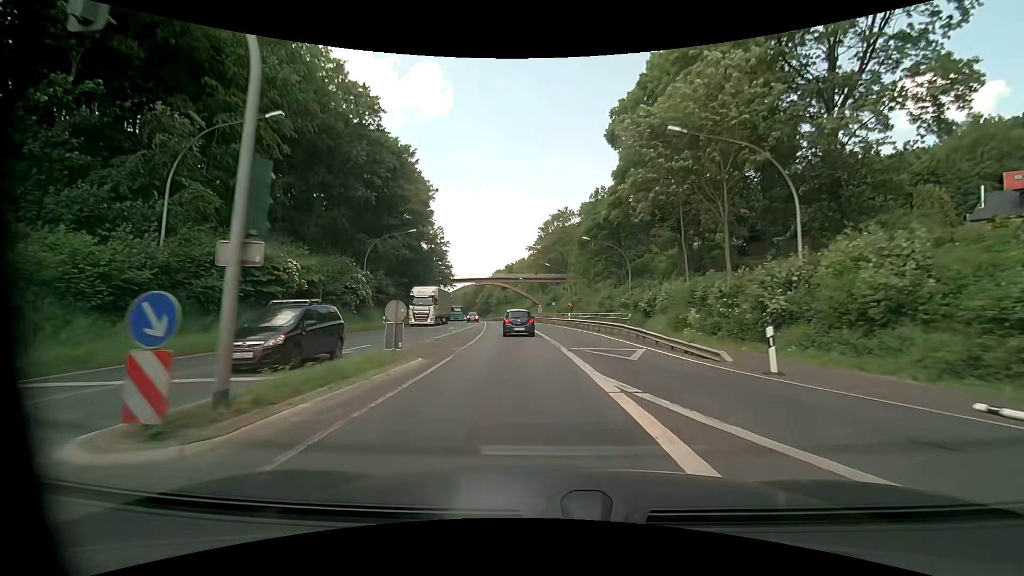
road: primary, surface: asphalt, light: Day
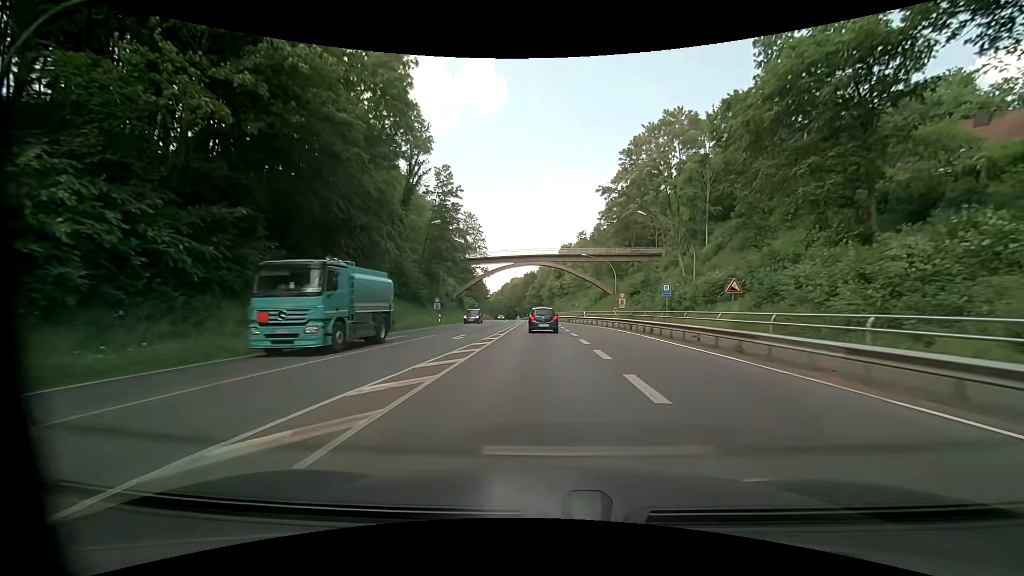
(-2.9, +44.4) m; -7°
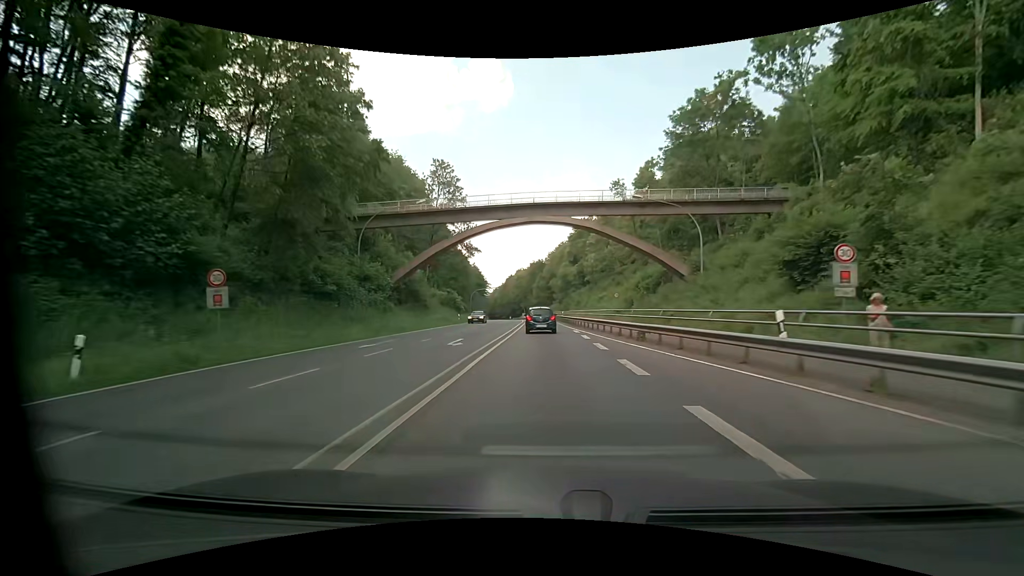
(-0.3, +39.7) m; 0°
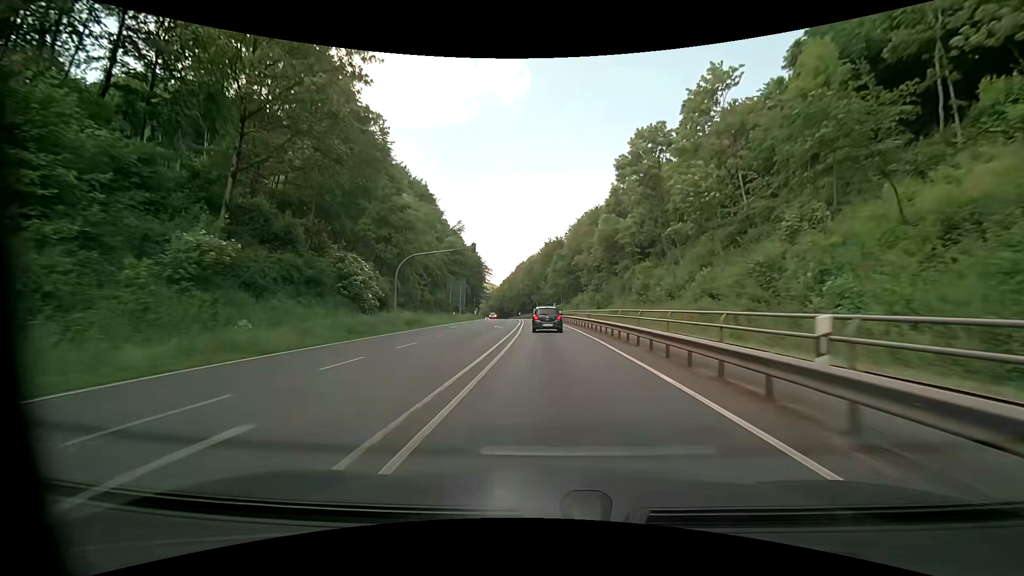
(-1.1, +52.8) m; -3°
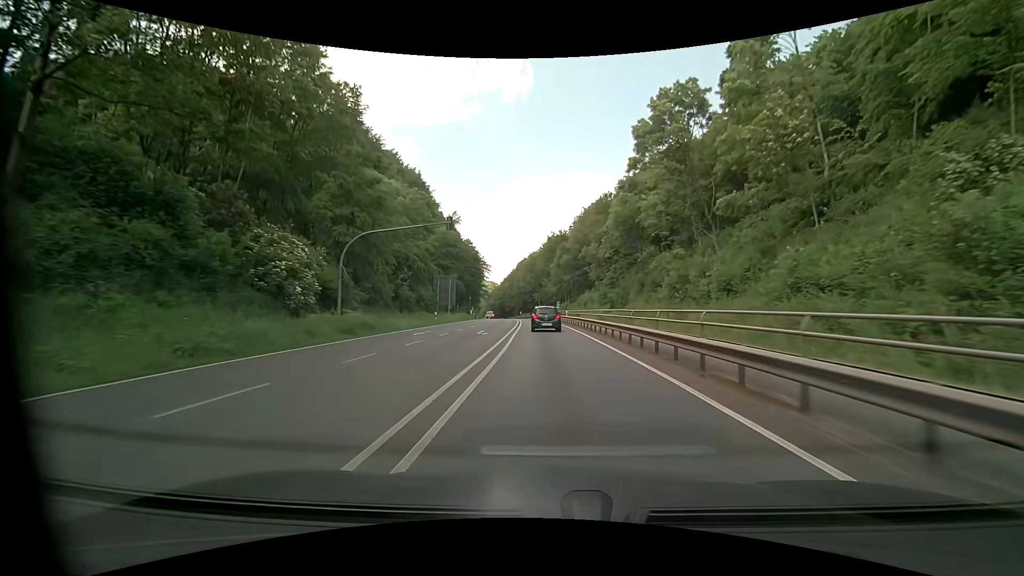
(0.0, +10.9) m; 0°
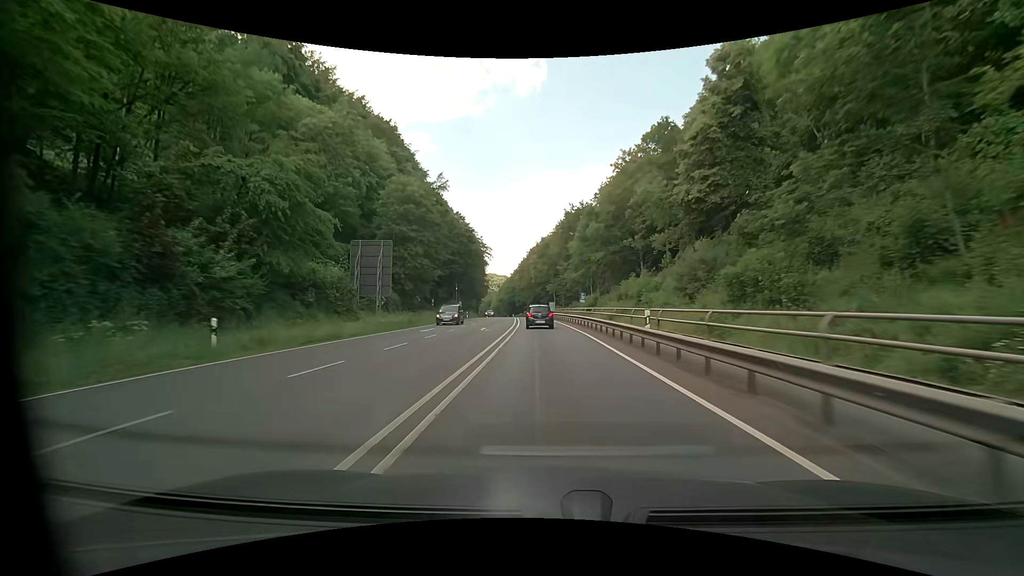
(-0.4, +32.9) m; -2°
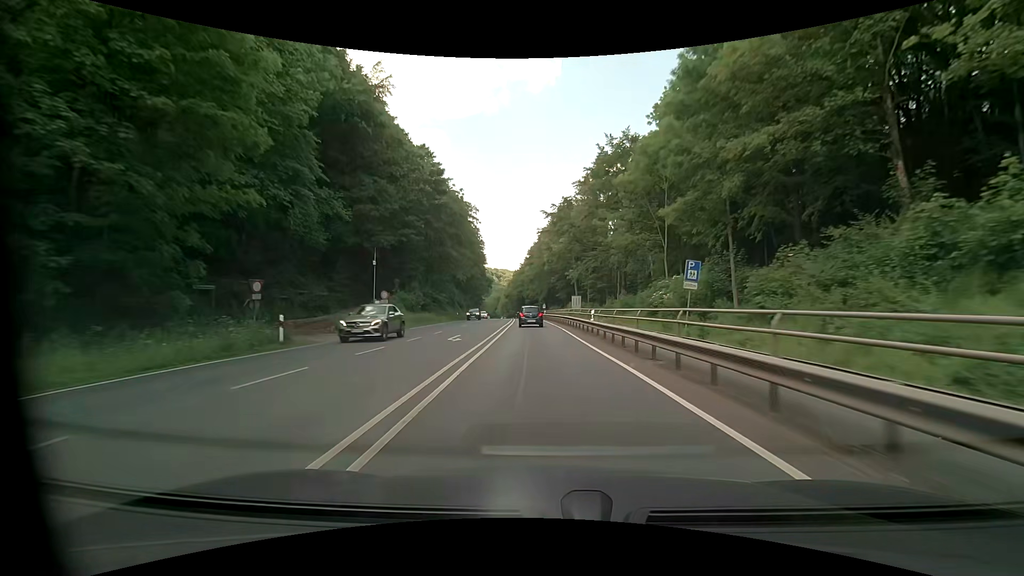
(-0.6, +43.4) m; -2°
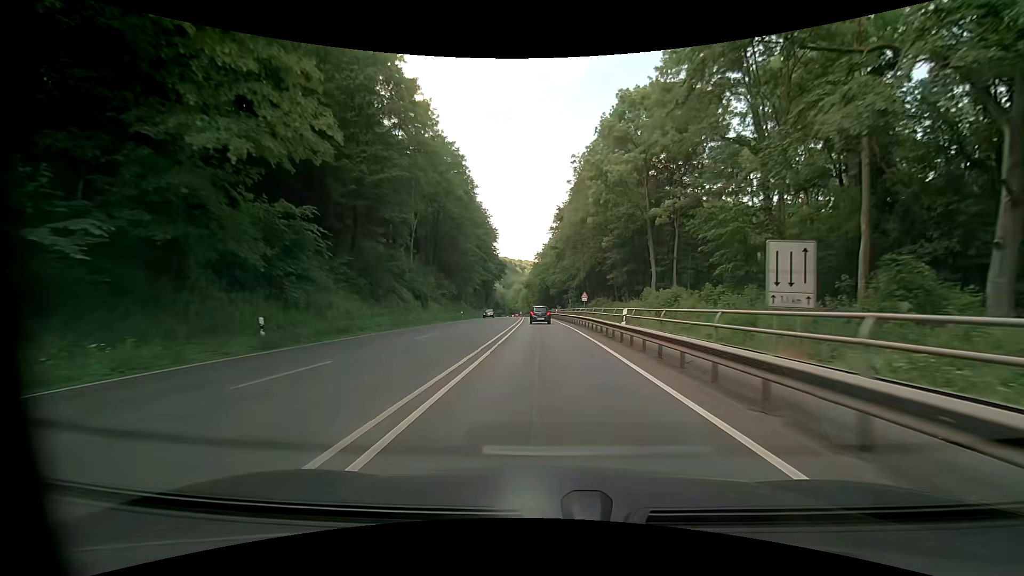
(-1.6, +53.7) m; -3°
(0, +10) (0, +20) (0, +30) (0, +40) (0, +50) (-1, +60) (-1, +70) (-1, +80) (-2, +90) (-2, +100) m
